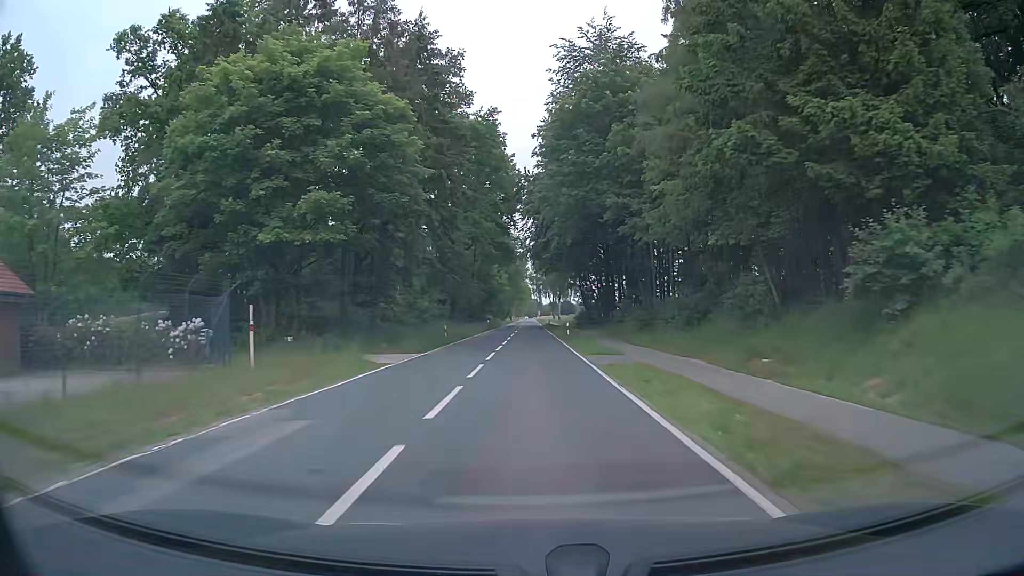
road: tertiary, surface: asphalt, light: Day
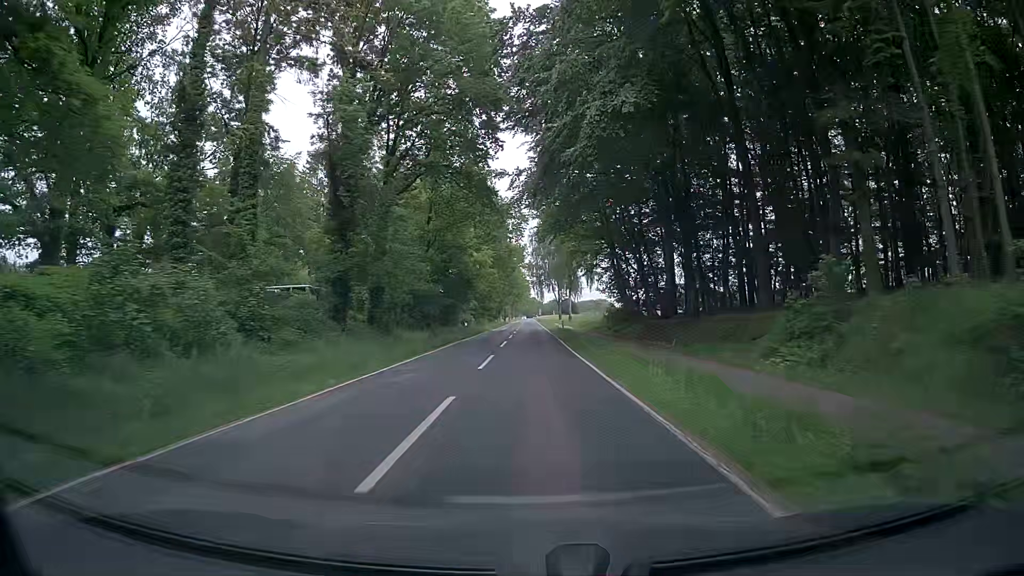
(0.0, +41.7) m; 0°
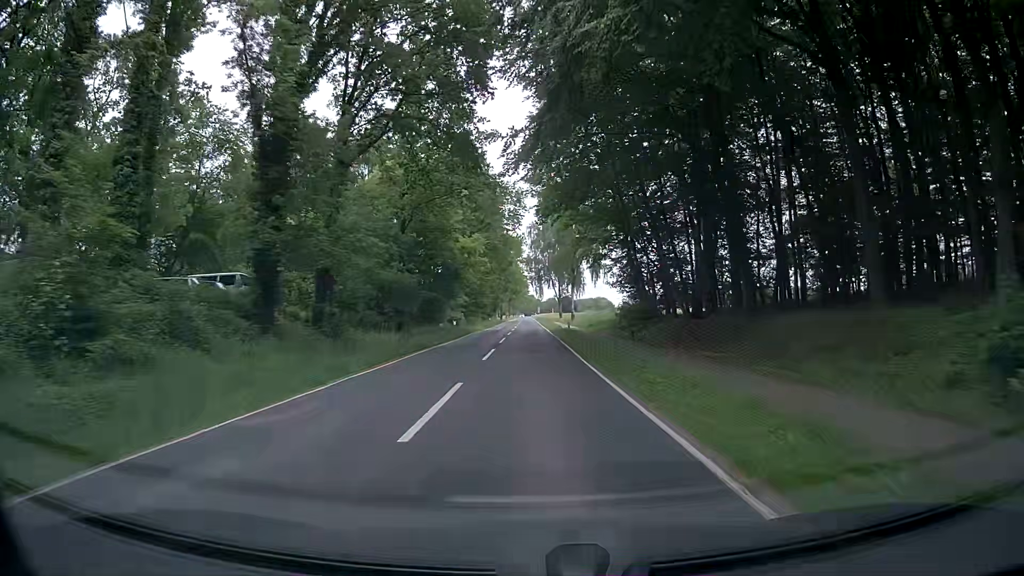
(0.0, +10.4) m; 0°
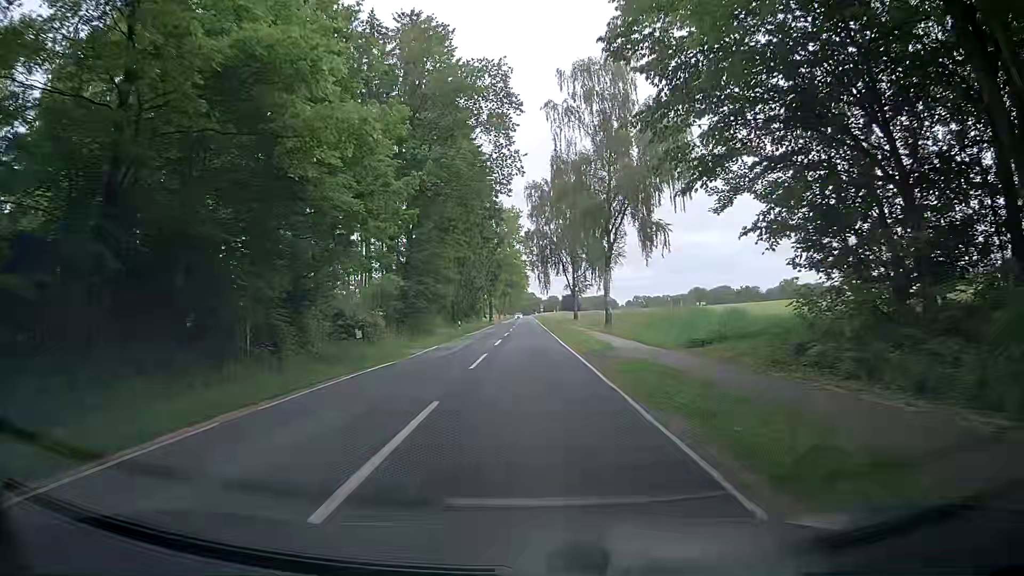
(0.0, +40.6) m; 0°
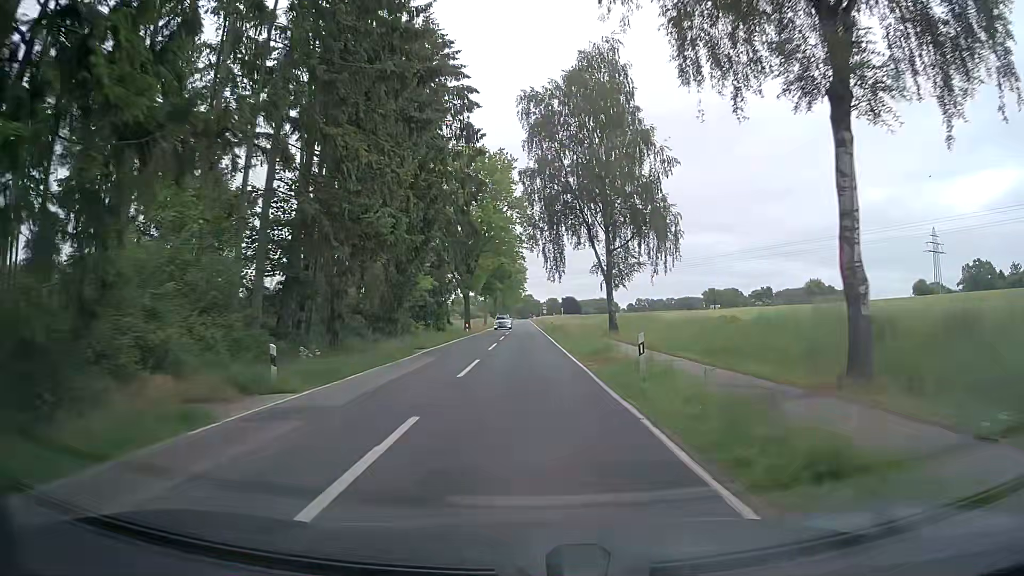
(+0.3, +39.0) m; +1°
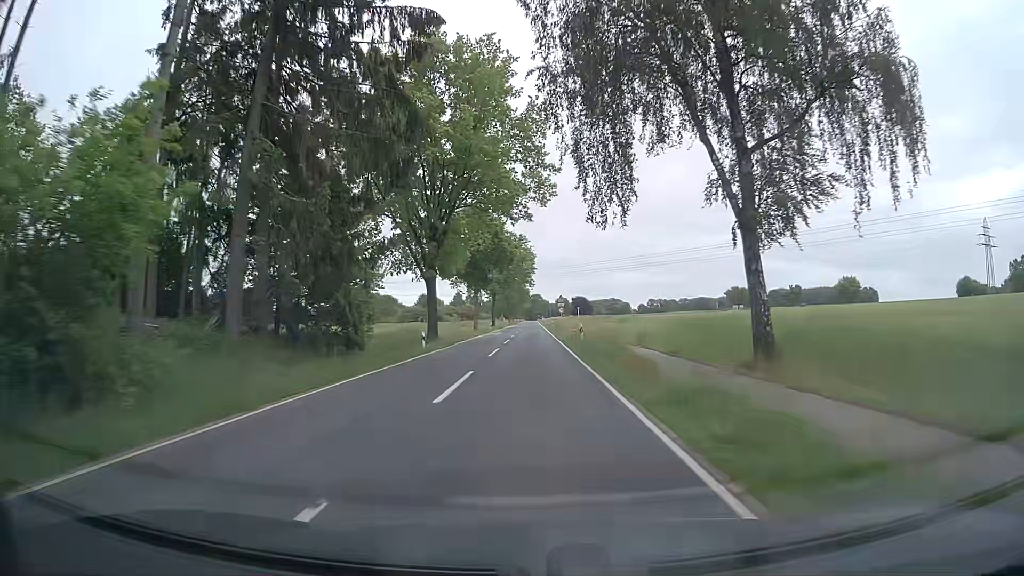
(-0.2, +29.5) m; -1°
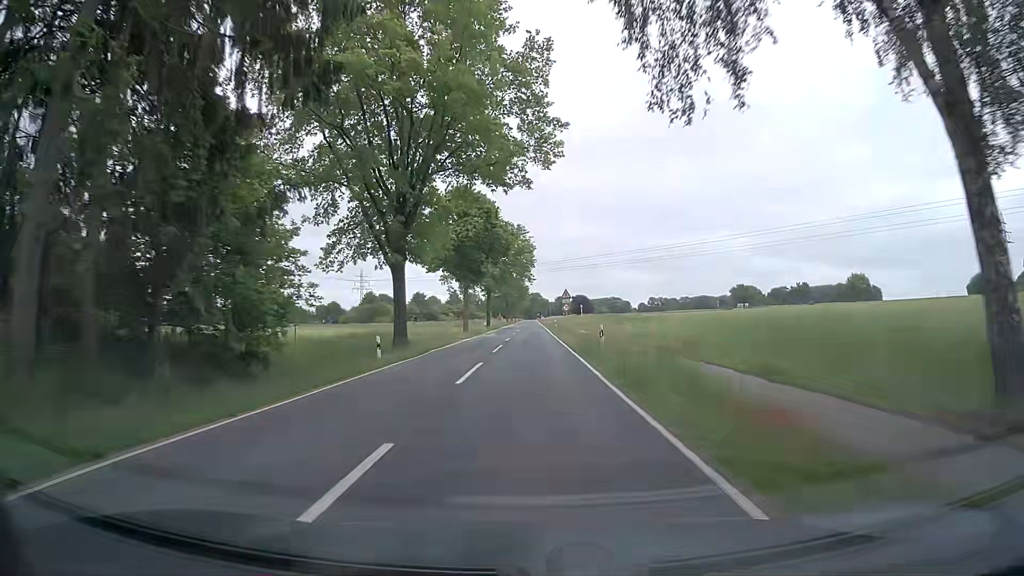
(0.0, +10.1) m; 0°
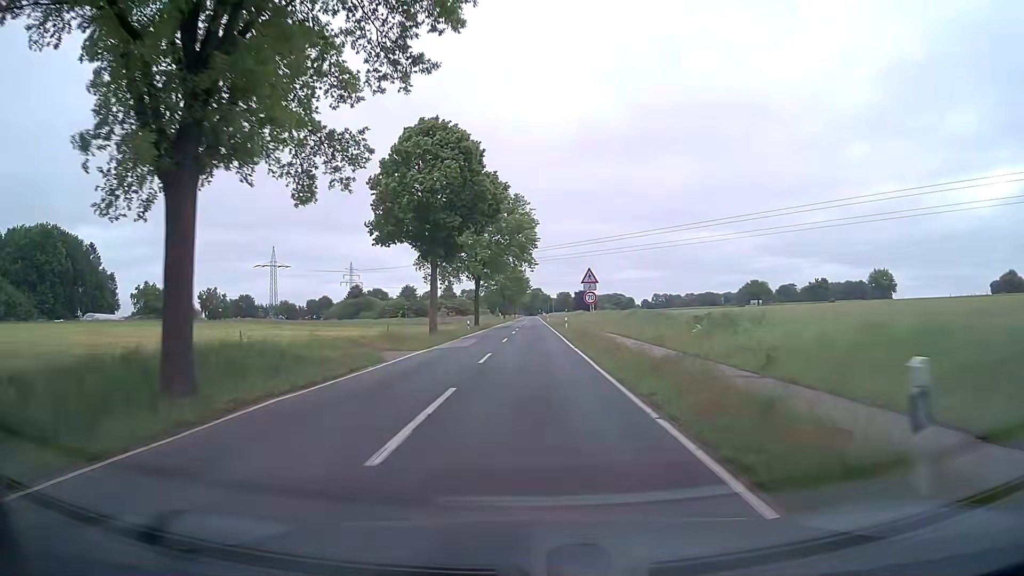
(+0.1, +20.4) m; 0°
(0, +10) (0, +20) (0, +30) (0, +40) (0, +50) (0, +60) (0, +70) (0, +80) (0, +90) (0, +100) m
